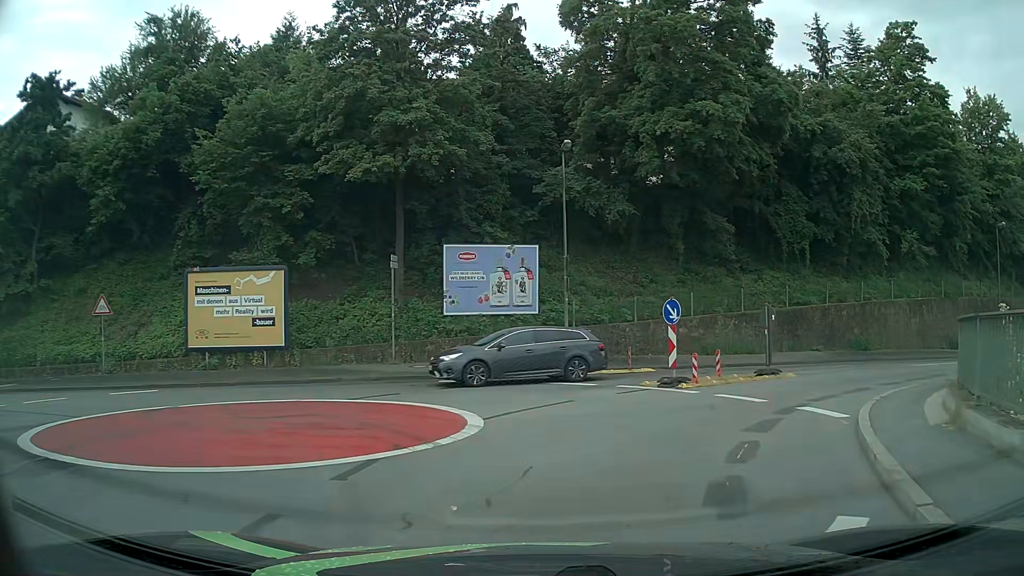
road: unclassified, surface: asphalt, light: Day
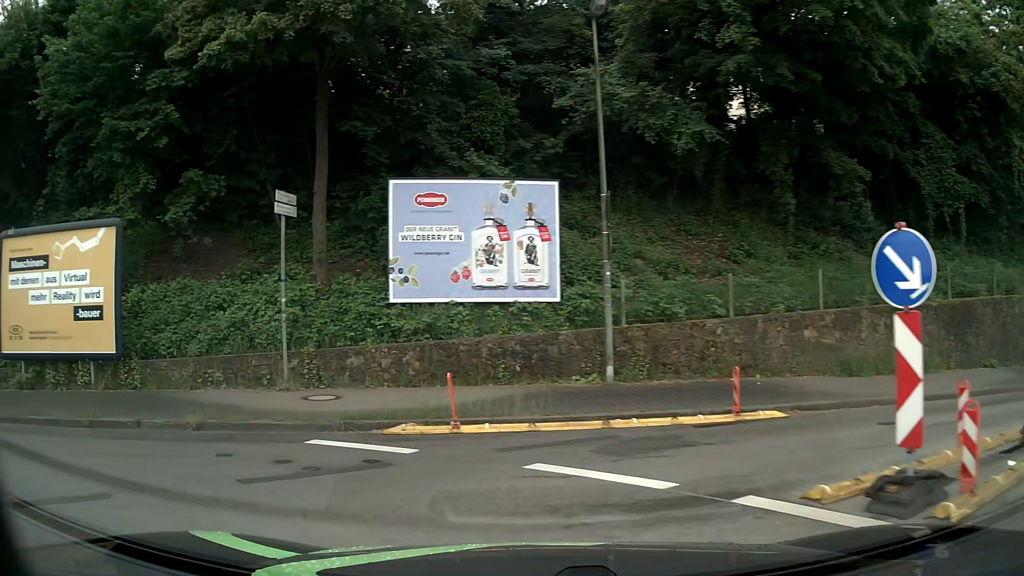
(+1.0, +11.1) m; -5°
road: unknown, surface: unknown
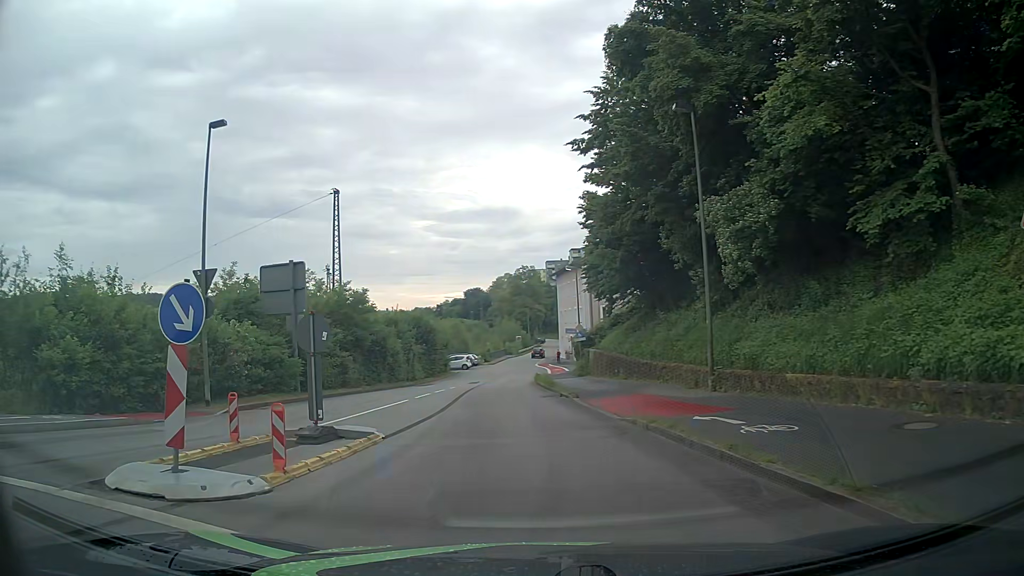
(-8.7, +7.0) m; -89°
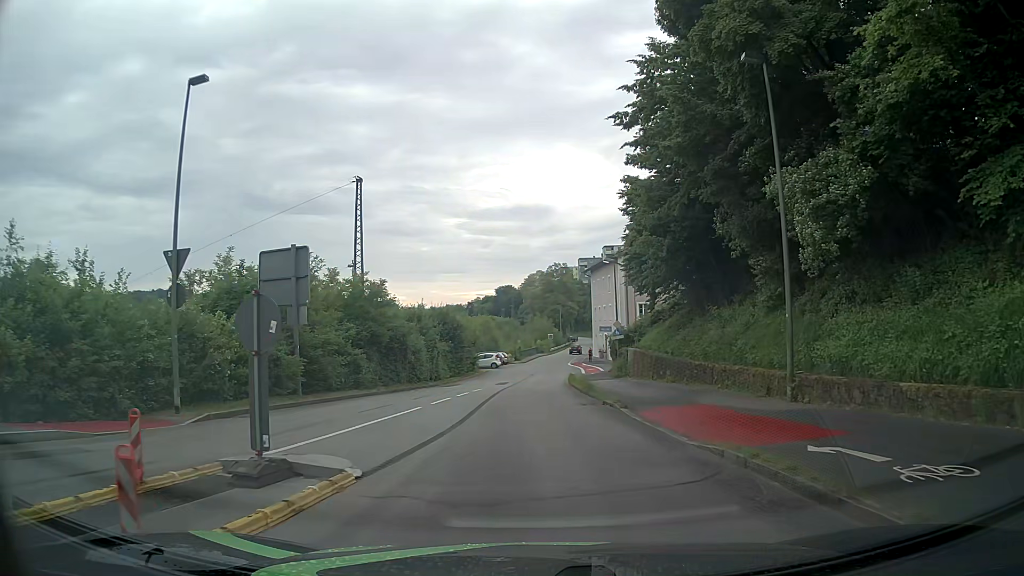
(-0.2, +3.6) m; -5°
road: residential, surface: asphalt
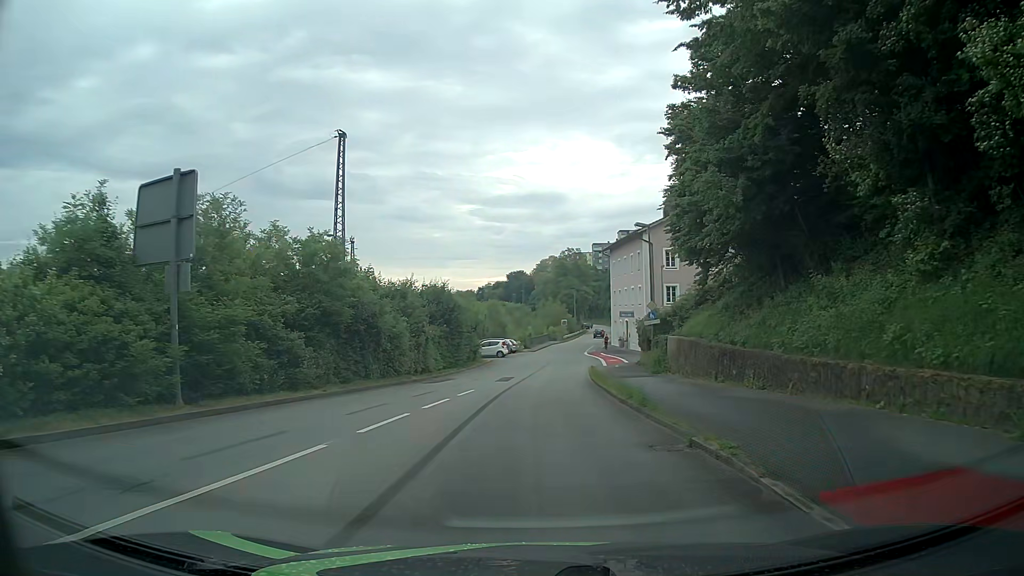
(-0.1, +9.5) m; -1°
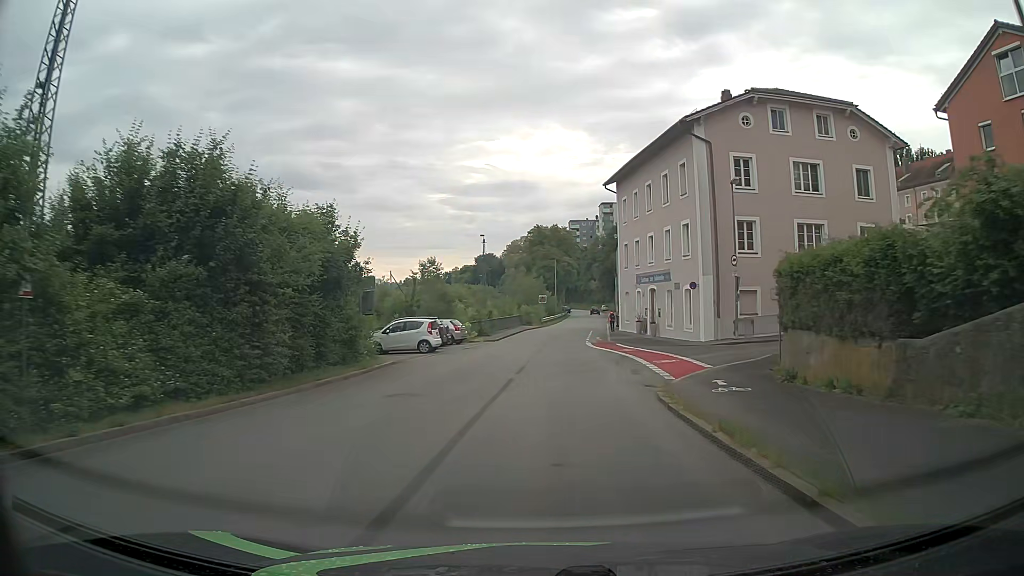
(+0.5, +30.6) m; +2°
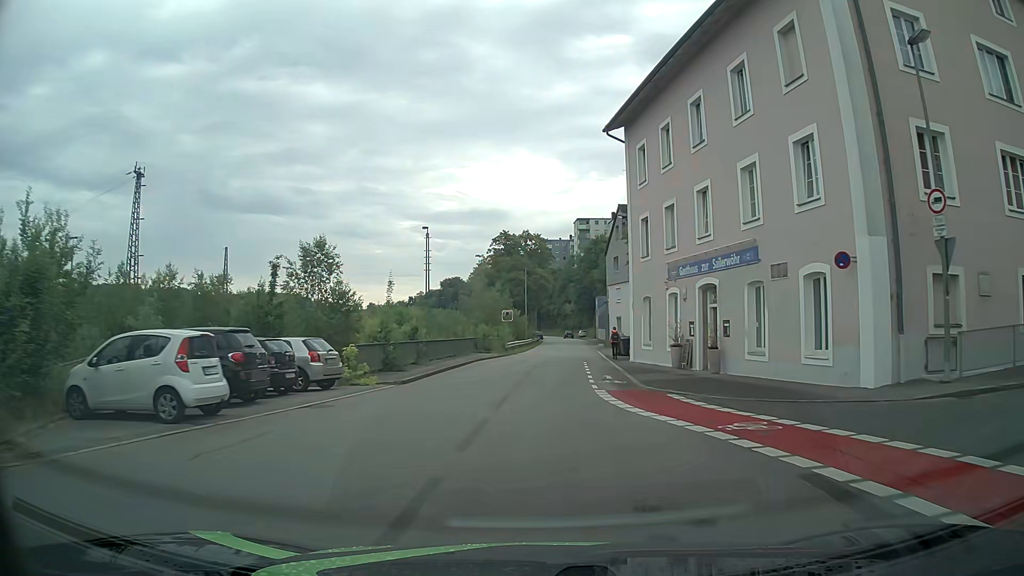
(+0.6, +20.8) m; +3°
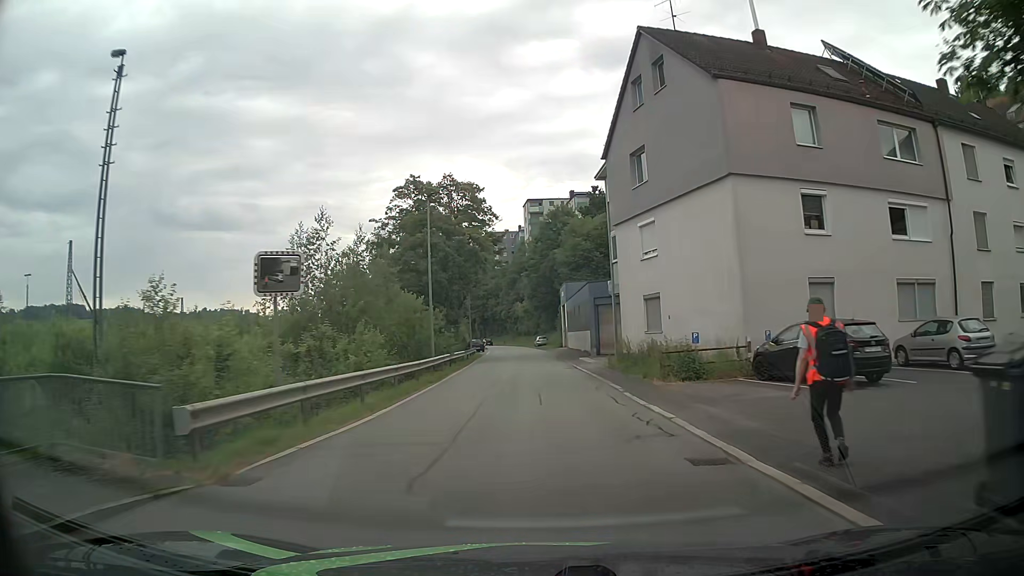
(+1.5, +37.3) m; +5°
(0, +10) (0, +20) (0, +30) (0, +40) (-1, +50) (-1, +60) (-2, +70) (-3, +80) (-4, +90) (-5, +100) m
